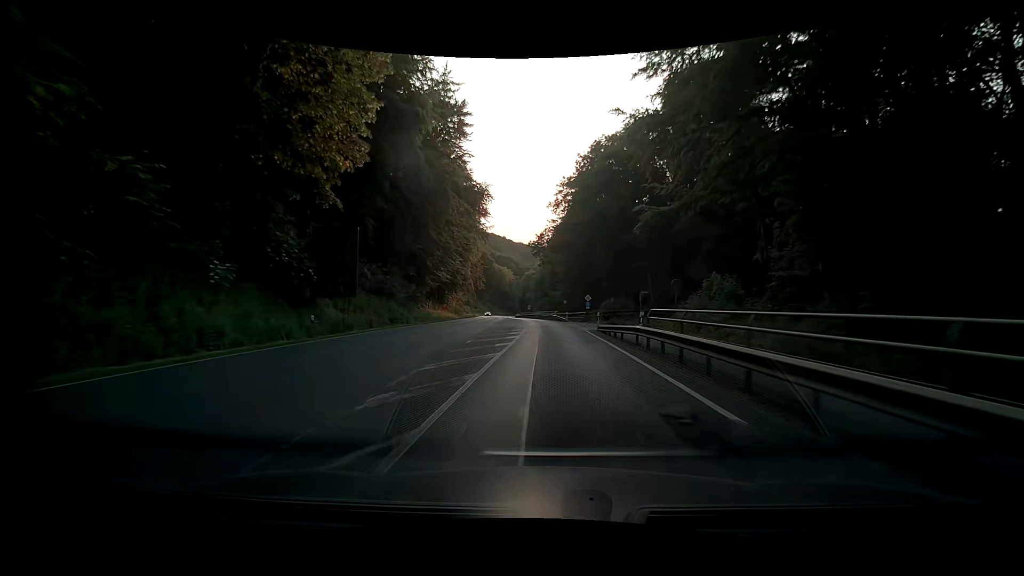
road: primary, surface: asphalt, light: Day
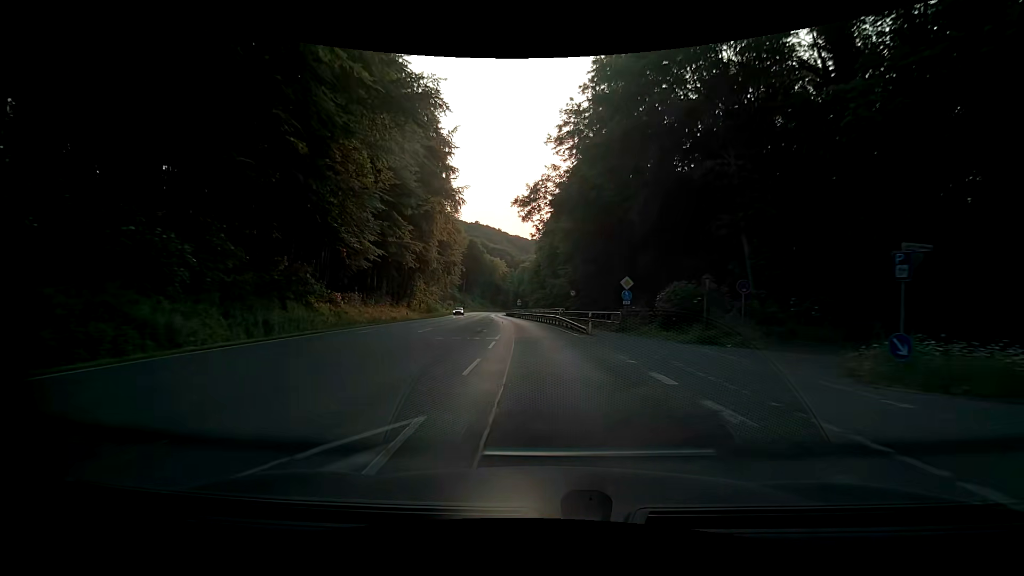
(+0.3, +30.3) m; +1°
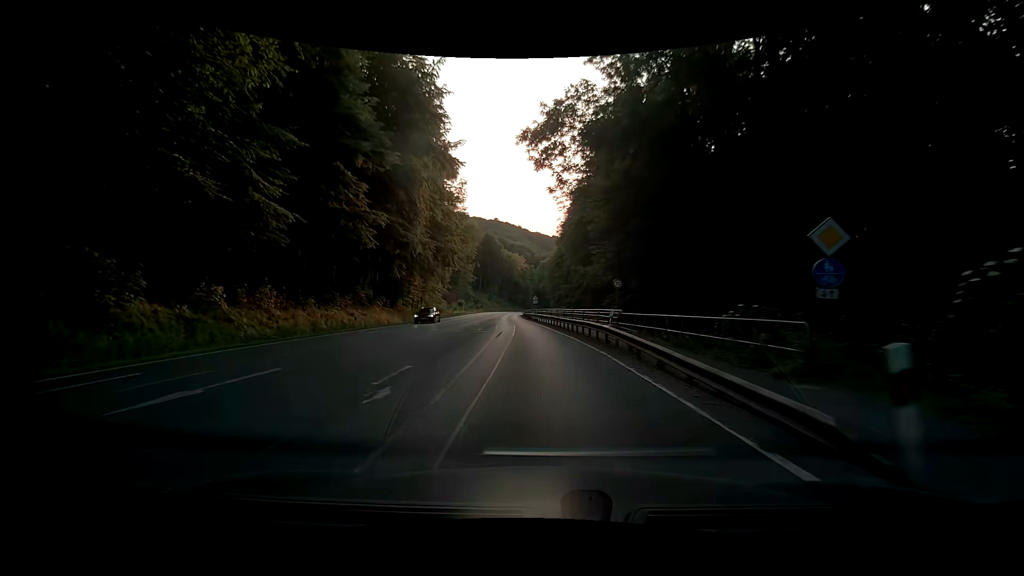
(-0.4, +19.5) m; -3°
(0, +10) (-1, +20) (-1, +30) (-2, +40) (-3, +50) (-4, +60) (-5, +70) (-6, +80) (-6, +90) (-7, +100) m
